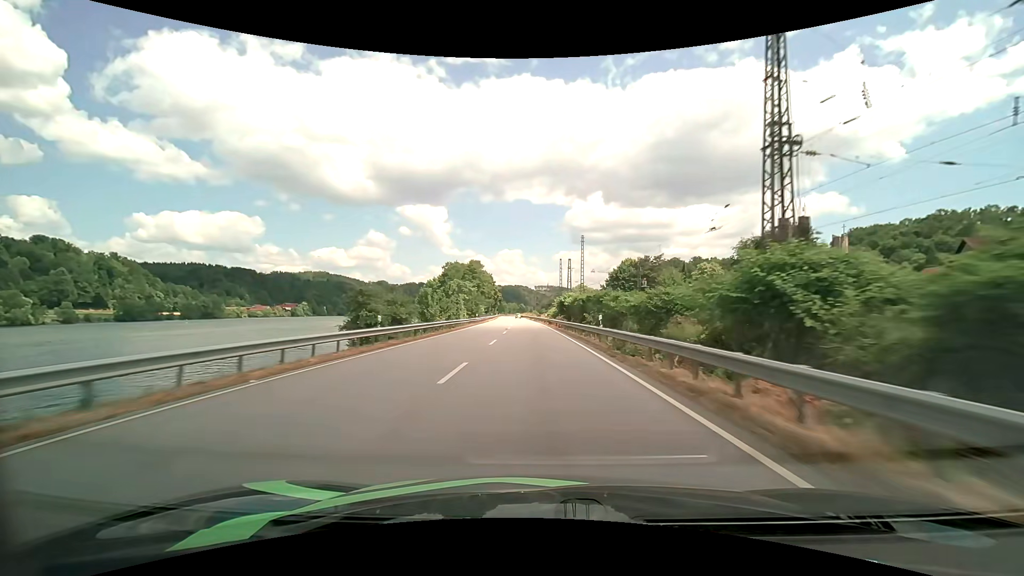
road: primary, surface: asphalt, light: Day
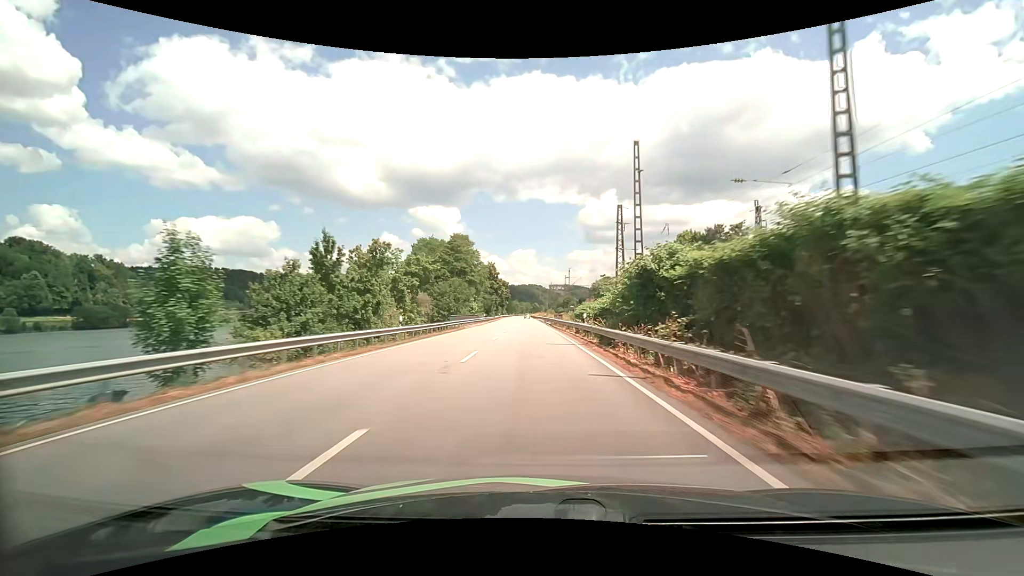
(-0.7, +43.8) m; -2°
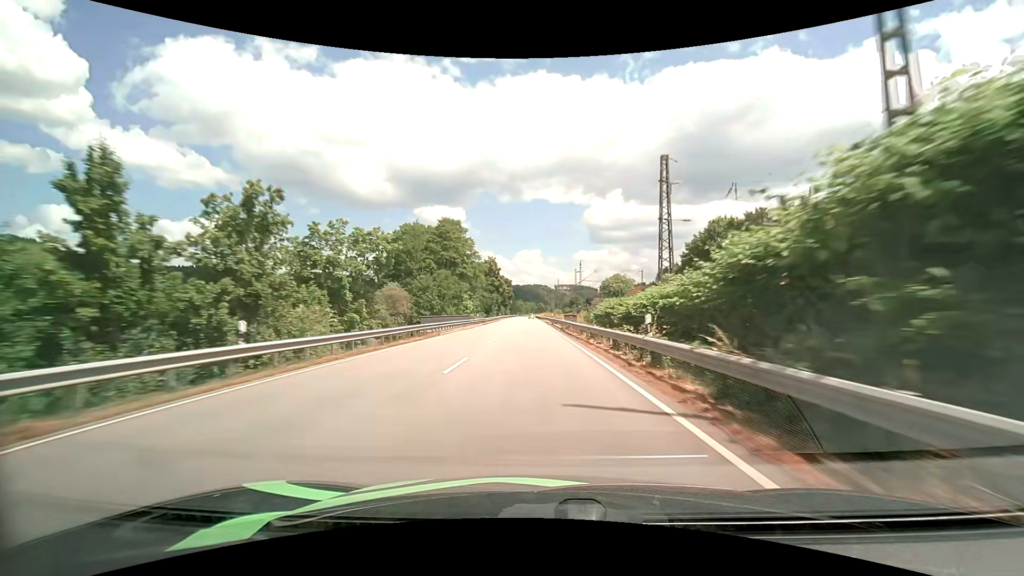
(-0.1, +14.5) m; -1°
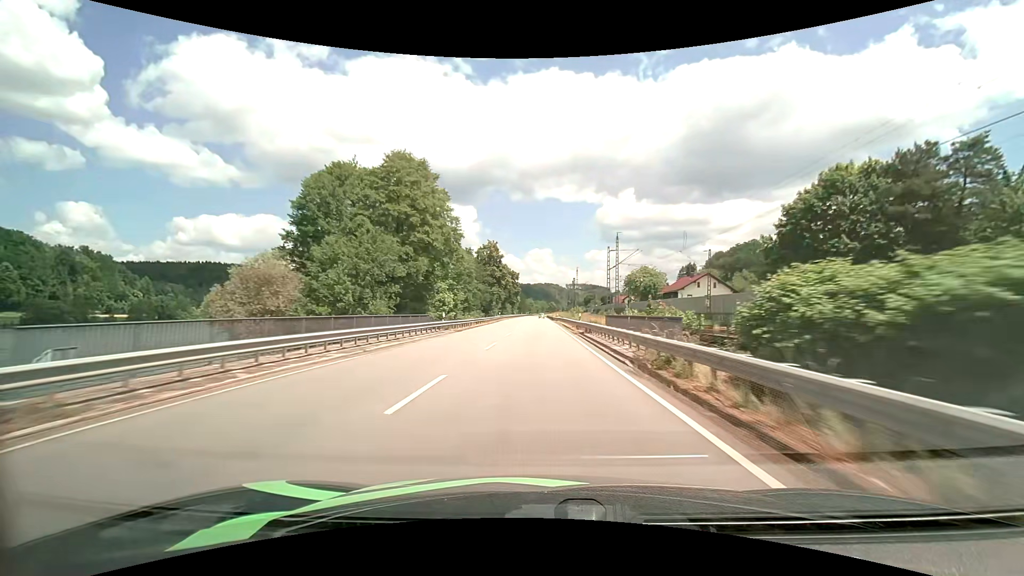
(-0.3, +28.8) m; -1°
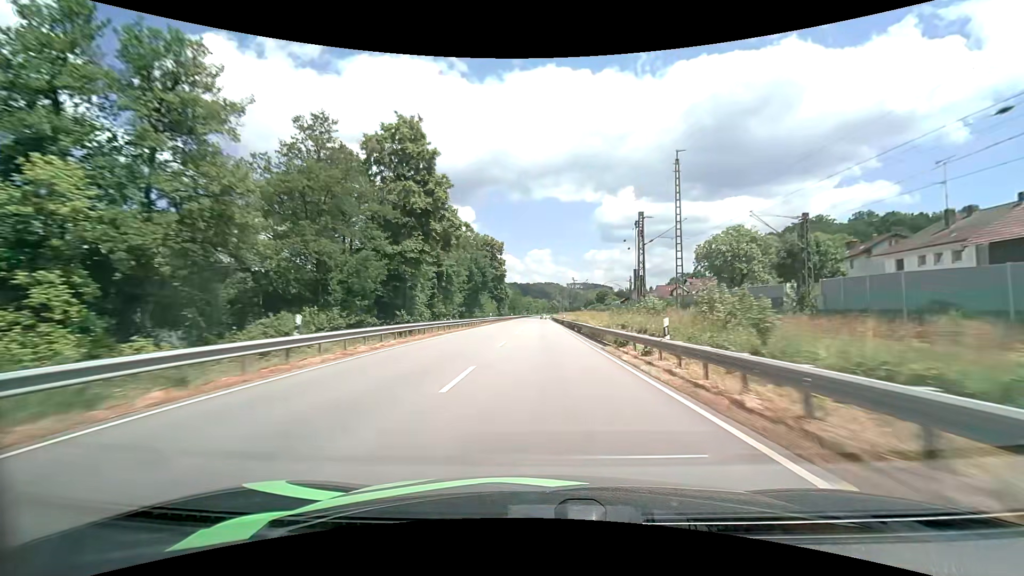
(-0.3, +70.5) m; 0°
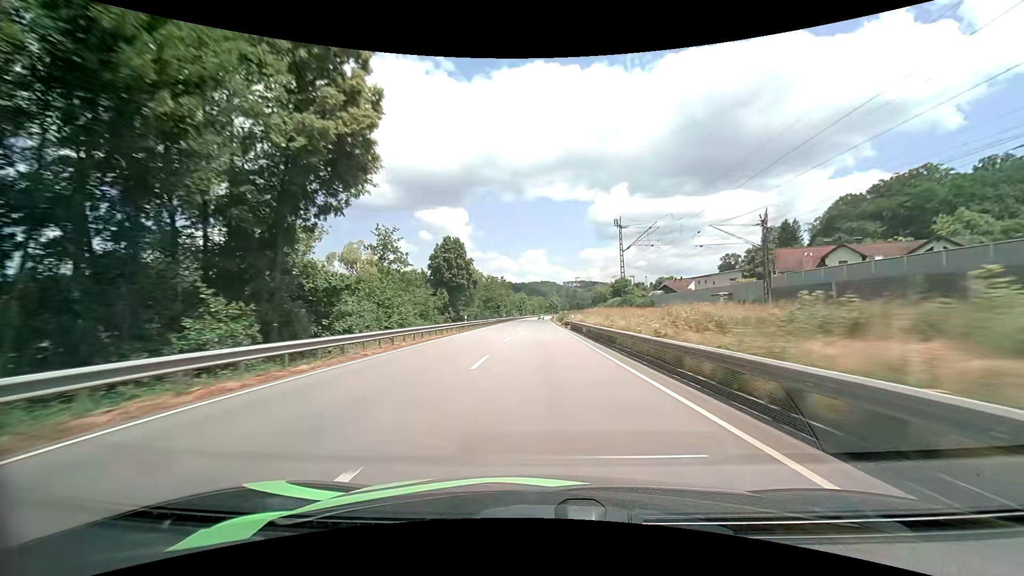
(-0.1, +68.4) m; 0°
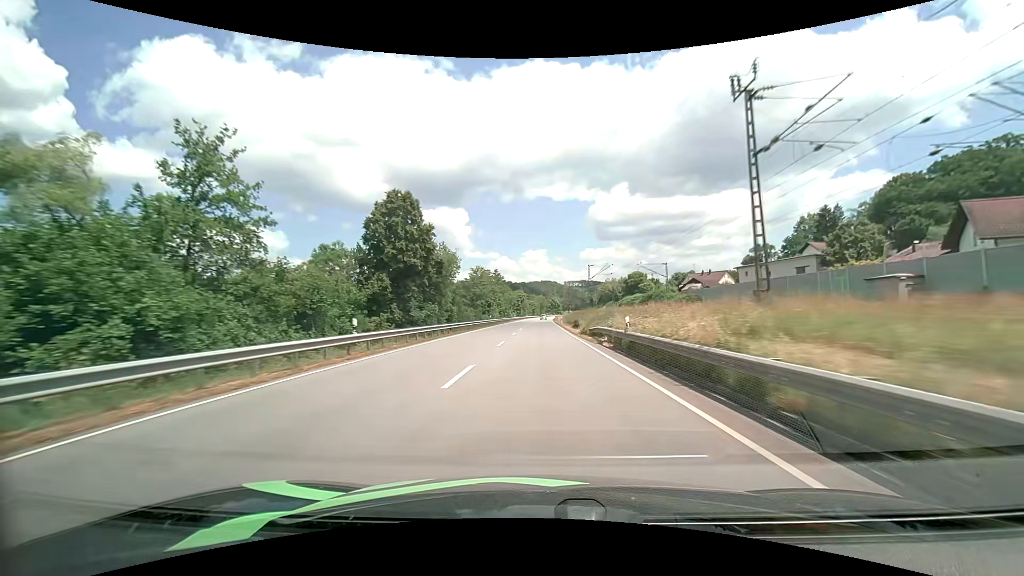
(0.0, +27.4) m; 0°
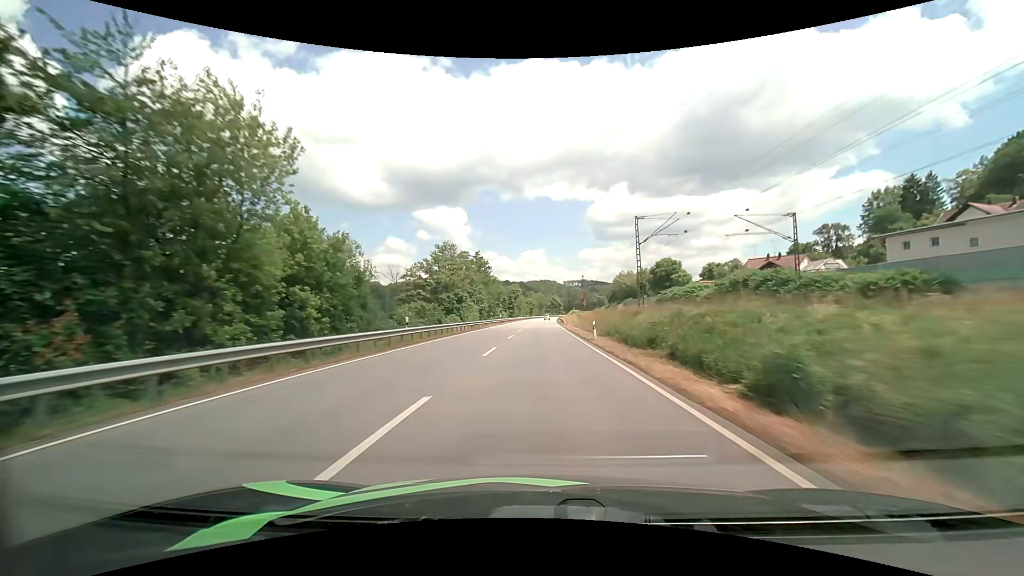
(-0.1, +41.3) m; 0°
(0, +10) (0, +20) (0, +30) (0, +40) (0, +50) (0, +60) (0, +70) (0, +80) (+1, +90) (+1, +100) m
